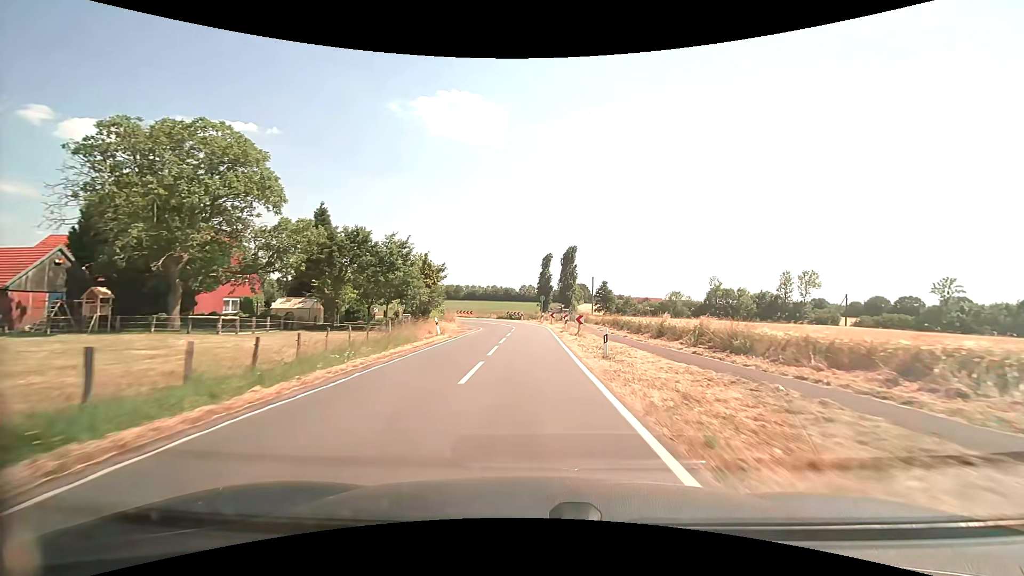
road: secondary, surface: asphalt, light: Day
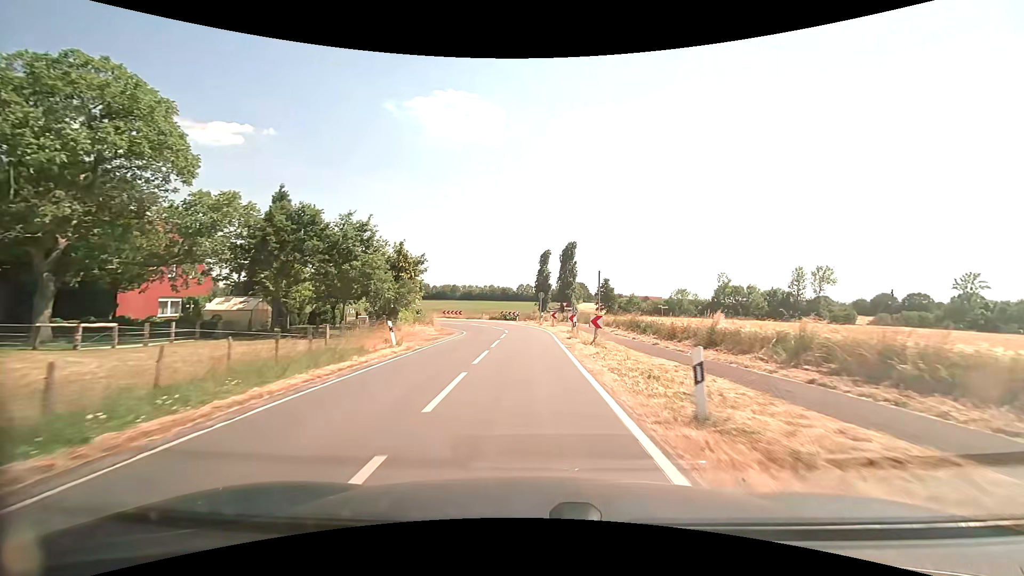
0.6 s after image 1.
(0.0, +8.6) m; 0°
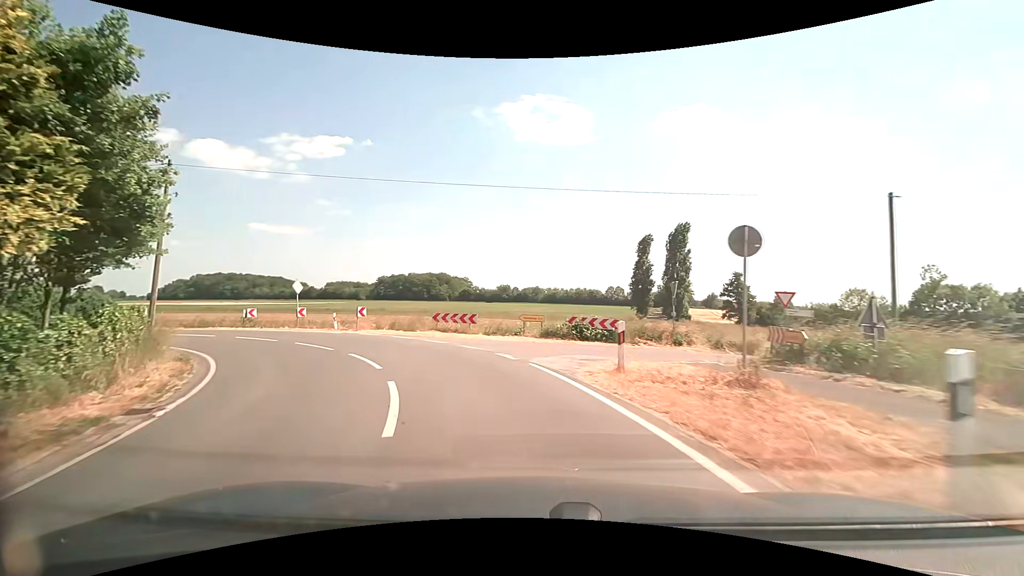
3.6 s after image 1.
(-1.2, +36.8) m; -10°
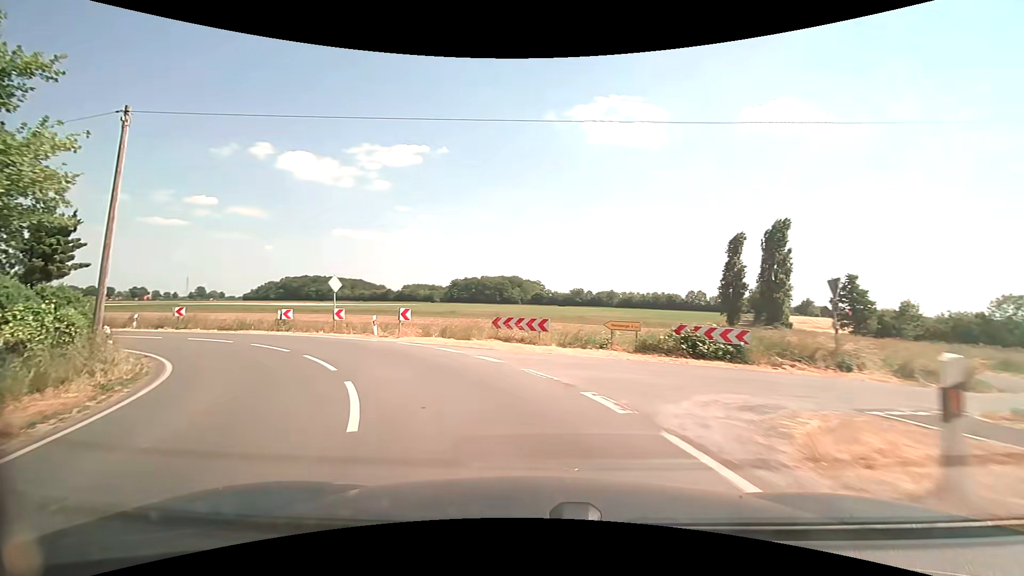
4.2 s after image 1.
(-0.4, +5.9) m; -8°
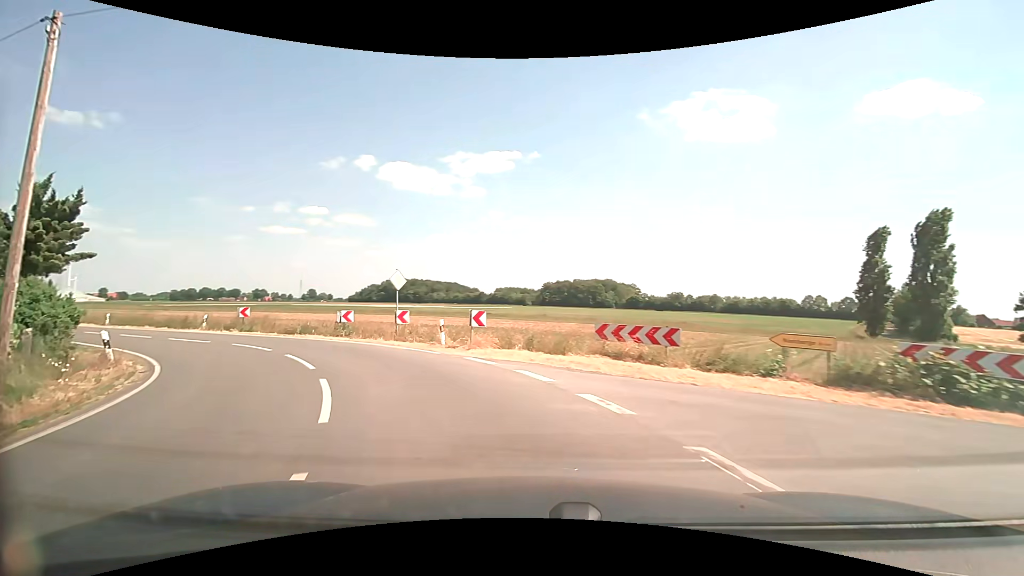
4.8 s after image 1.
(-0.5, +5.5) m; -10°
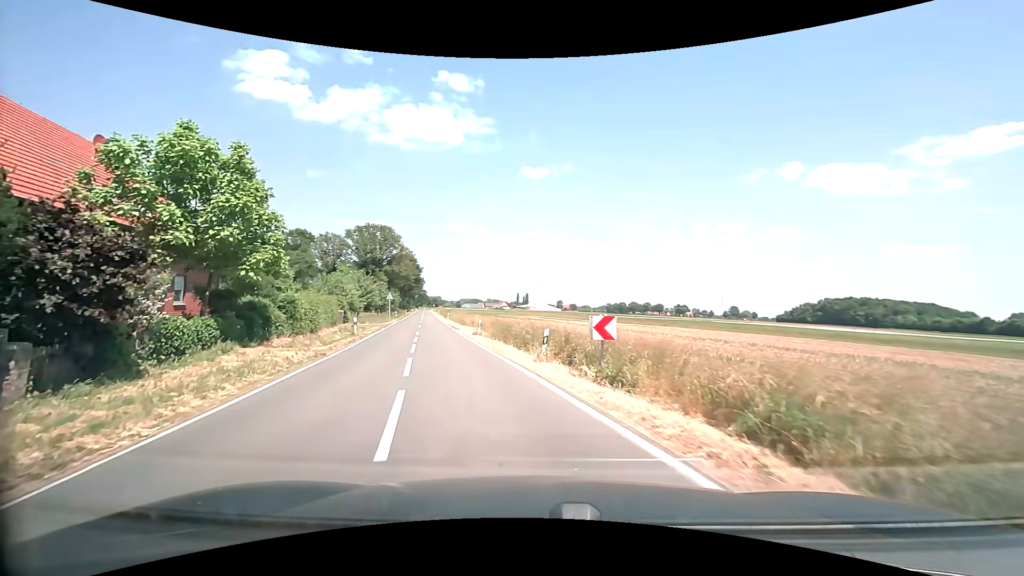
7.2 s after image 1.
(-8.0, +18.5) m; -45°
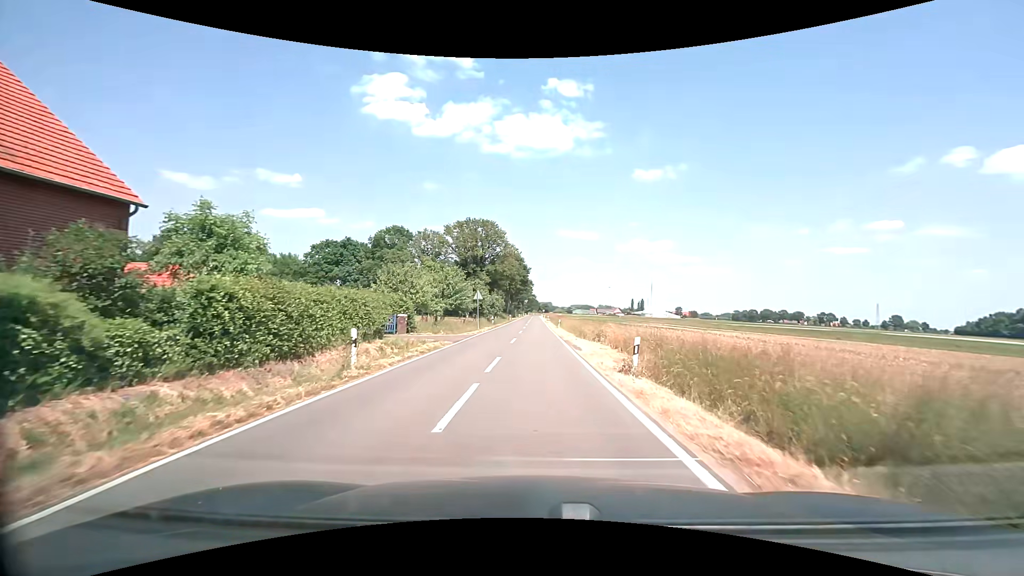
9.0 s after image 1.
(-2.9, +17.1) m; -14°
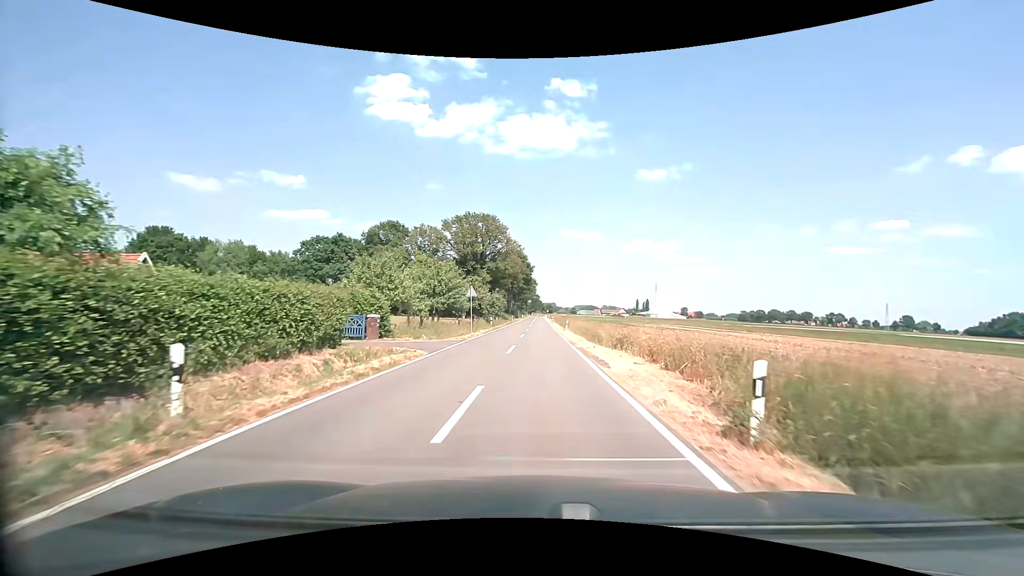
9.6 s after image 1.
(0.0, +6.7) m; 0°
(0, +10) (0, +20) (0, +30) (0, +40) (0, +50) (0, +60) (+1, +70) (+1, +80) (+1, +90) (+1, +100) m
